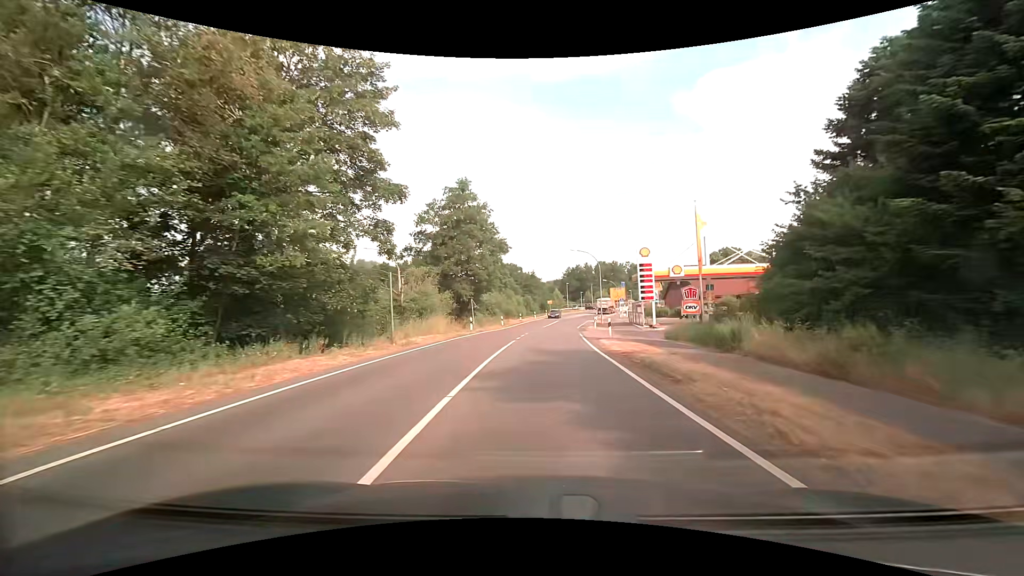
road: secondary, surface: asphalt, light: Day
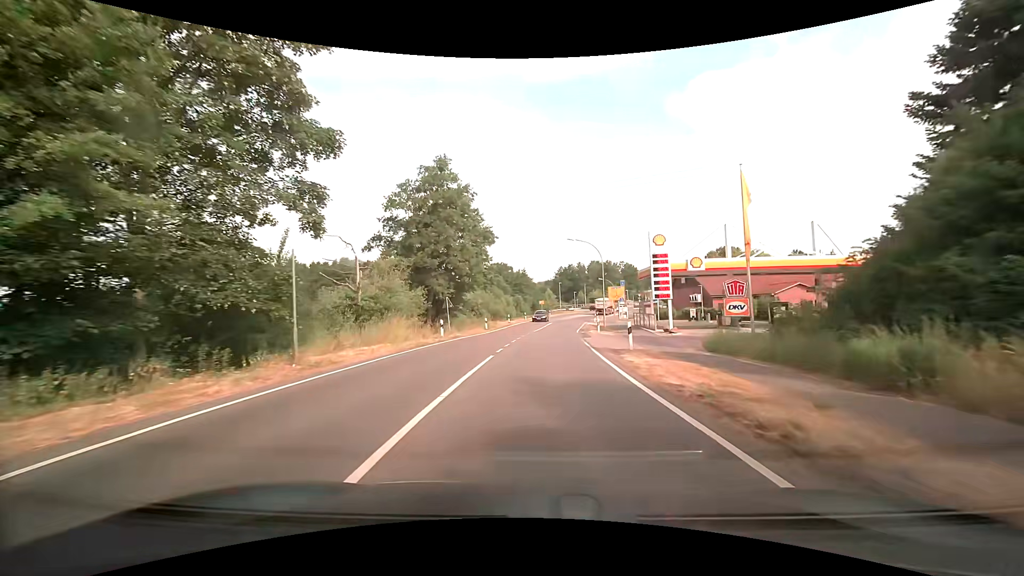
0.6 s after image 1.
(+0.1, +8.0) m; +1°
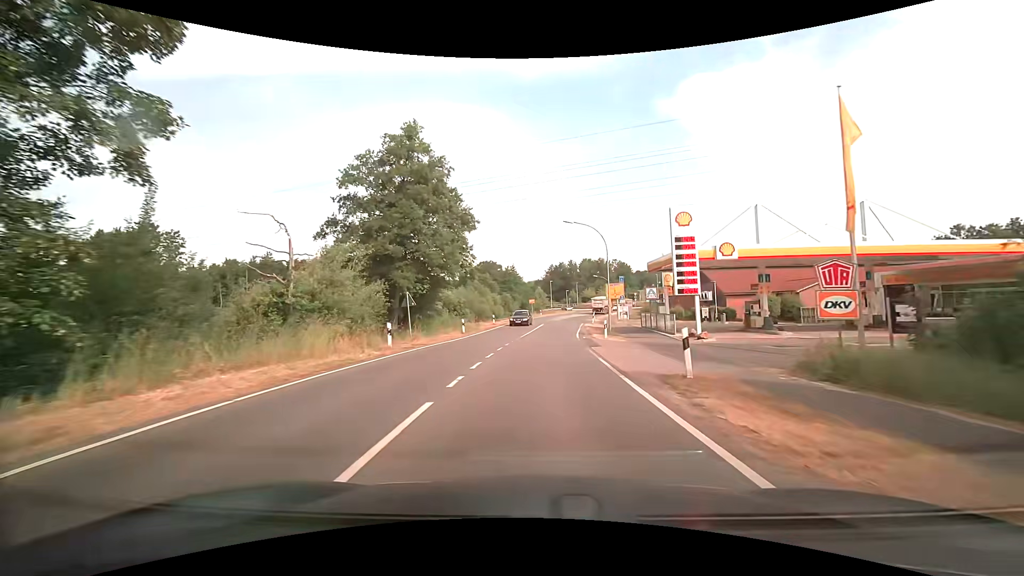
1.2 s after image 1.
(+0.1, +8.1) m; +1°
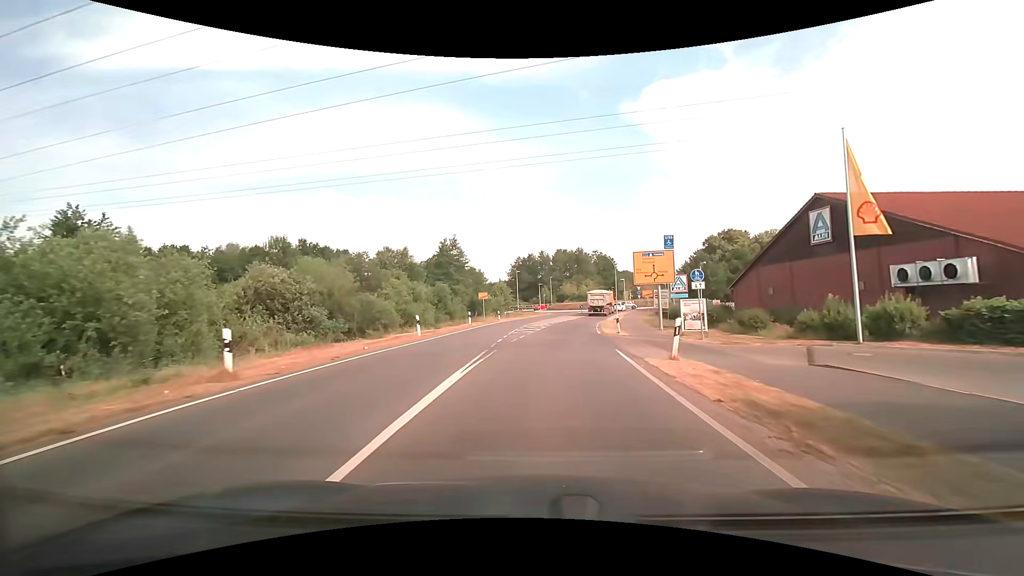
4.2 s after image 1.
(+1.5, +38.6) m; +4°
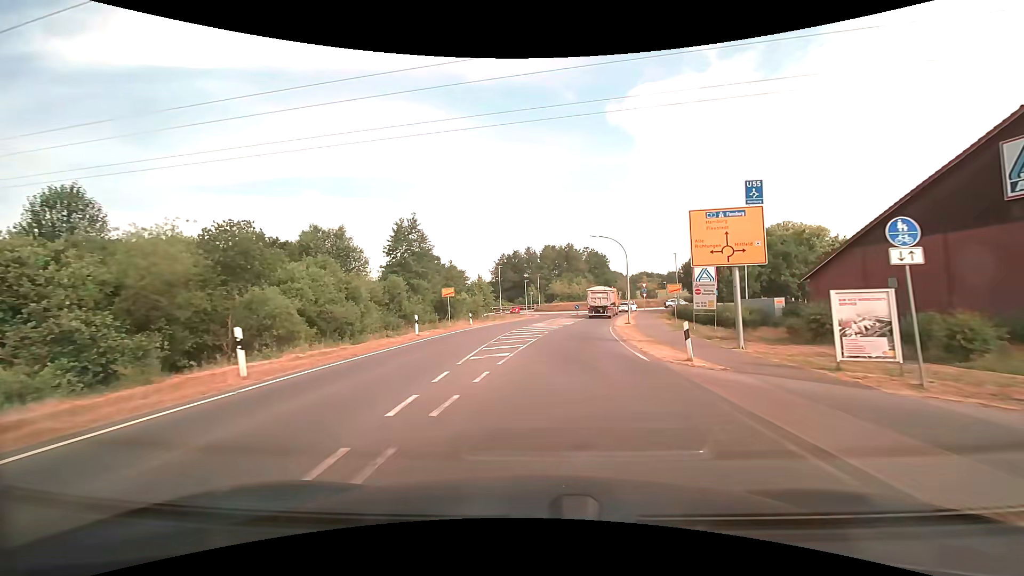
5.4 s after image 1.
(+0.2, +14.0) m; +1°
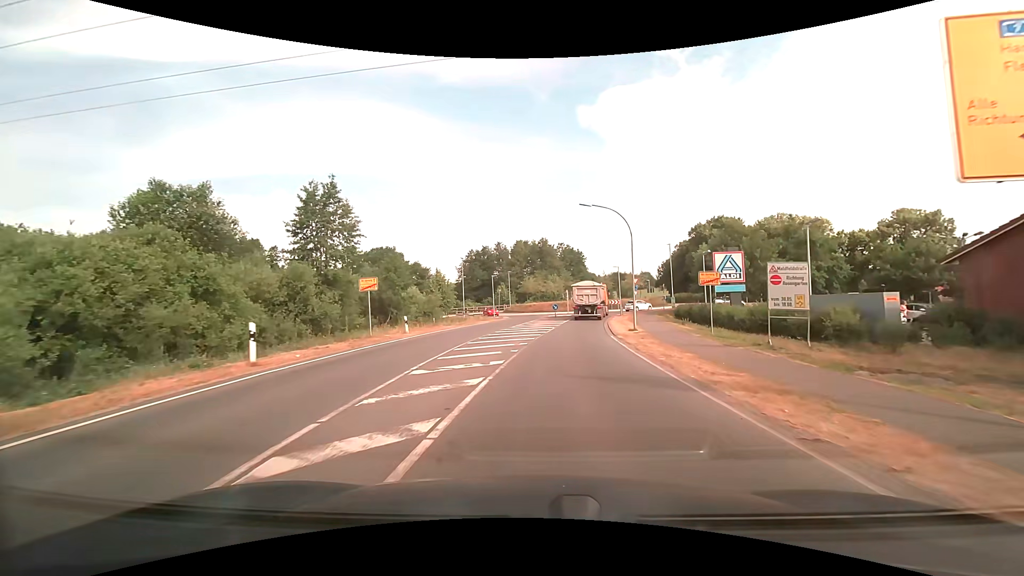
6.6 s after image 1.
(+0.3, +12.6) m; +3°
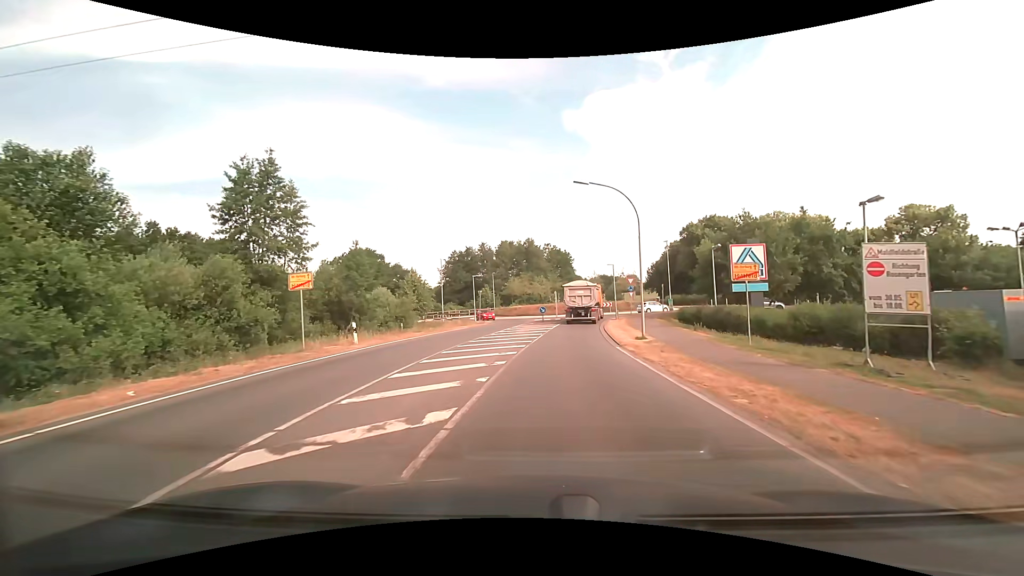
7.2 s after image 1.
(+0.1, +5.7) m; +2°
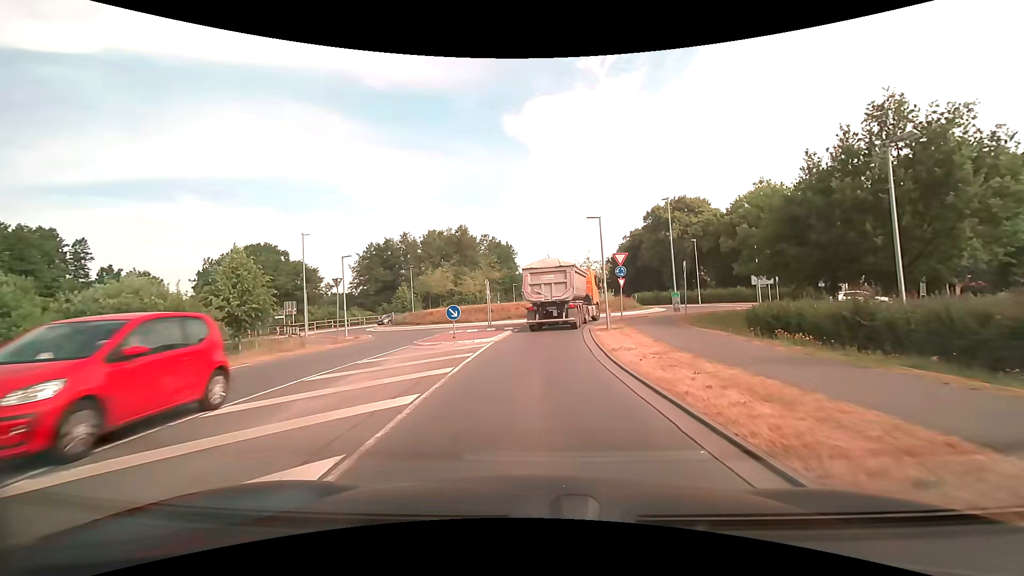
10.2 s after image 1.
(+1.5, +23.8) m; +6°
(0, +10) (+1, +20) (+1, +30) (+6, +39) (+12, +47) (+16, +56) (+16, +66) (+11, +74) (+7, +83) (+7, +93) m
